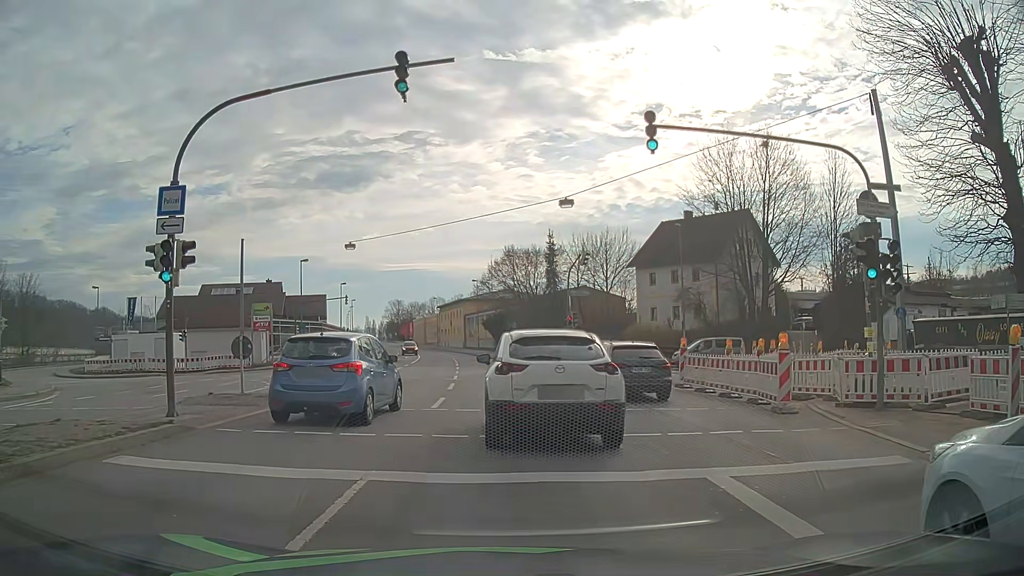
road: primary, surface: asphalt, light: Day
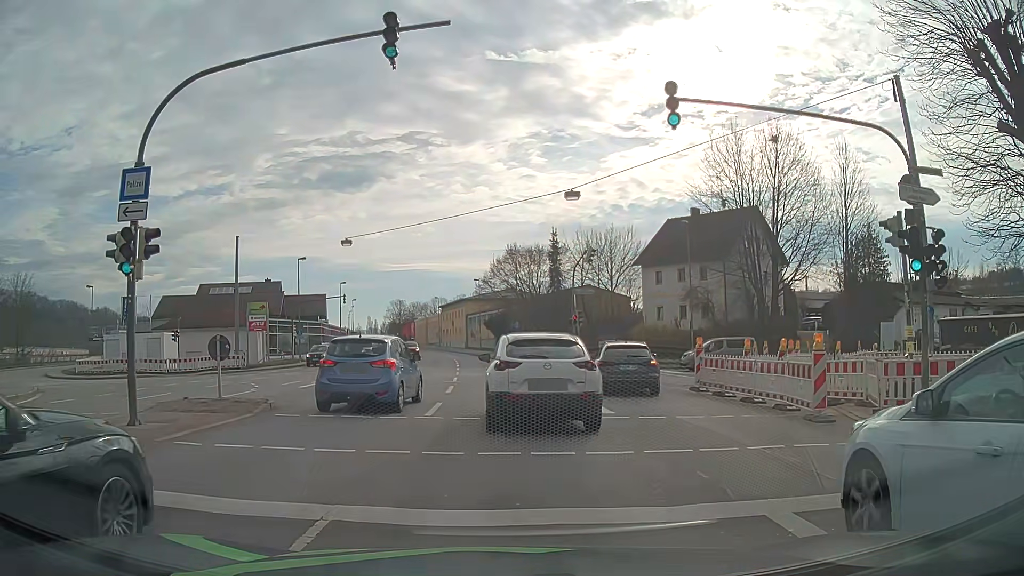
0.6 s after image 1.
(0.0, +1.7) m; -1°
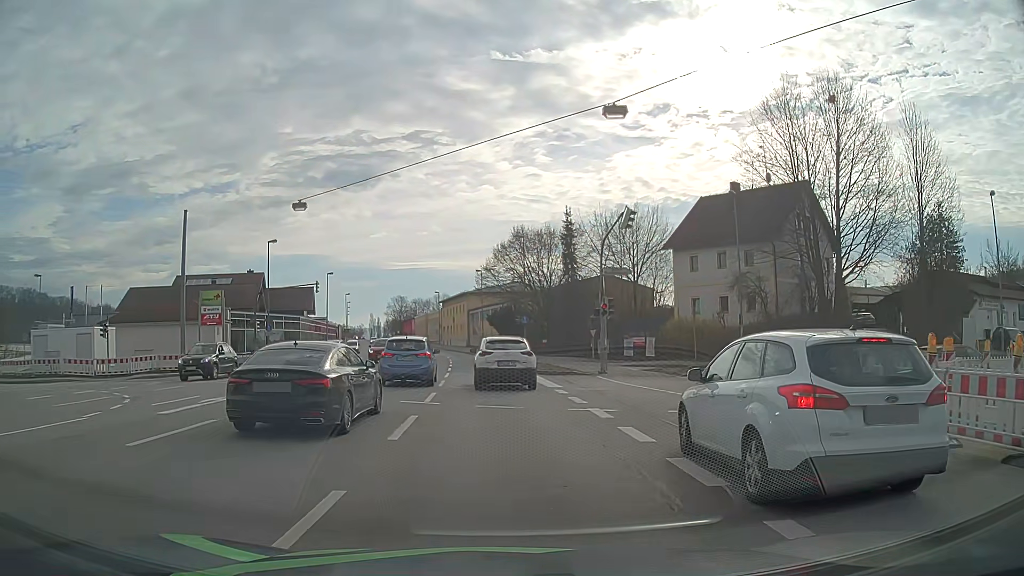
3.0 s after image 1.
(+0.2, +10.5) m; +1°
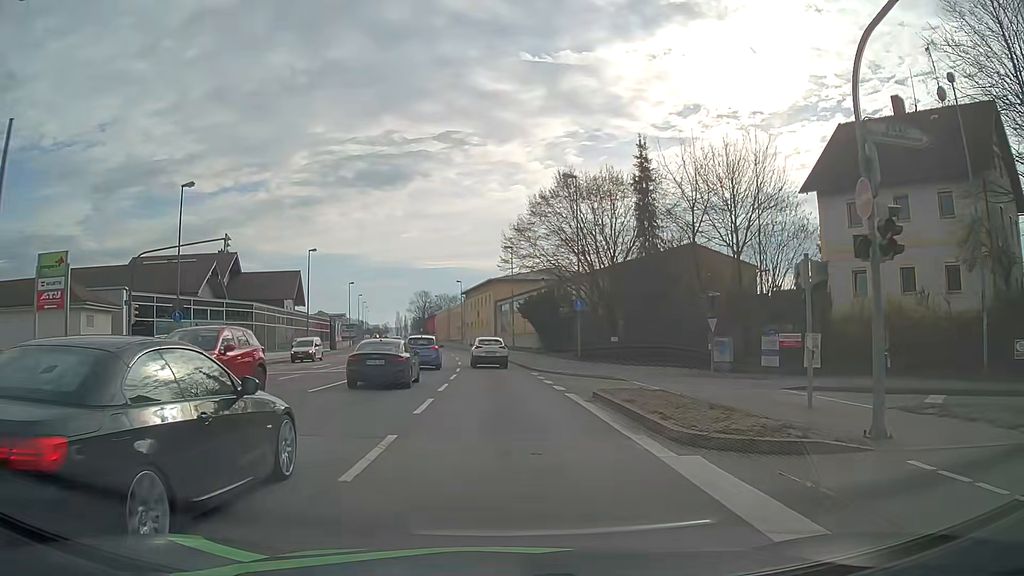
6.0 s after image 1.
(-0.7, +21.3) m; -3°
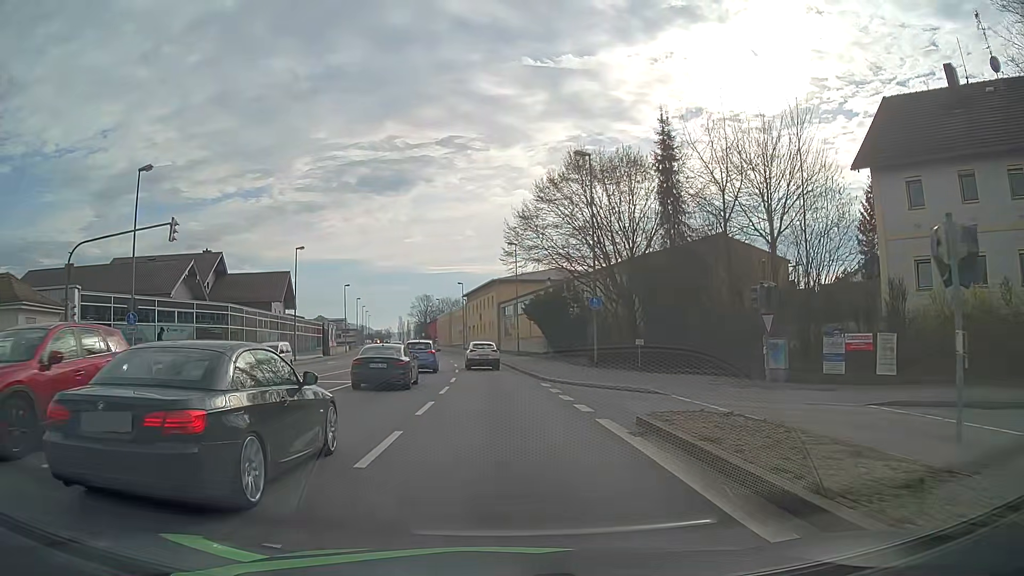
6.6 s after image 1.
(0.0, +5.3) m; -1°
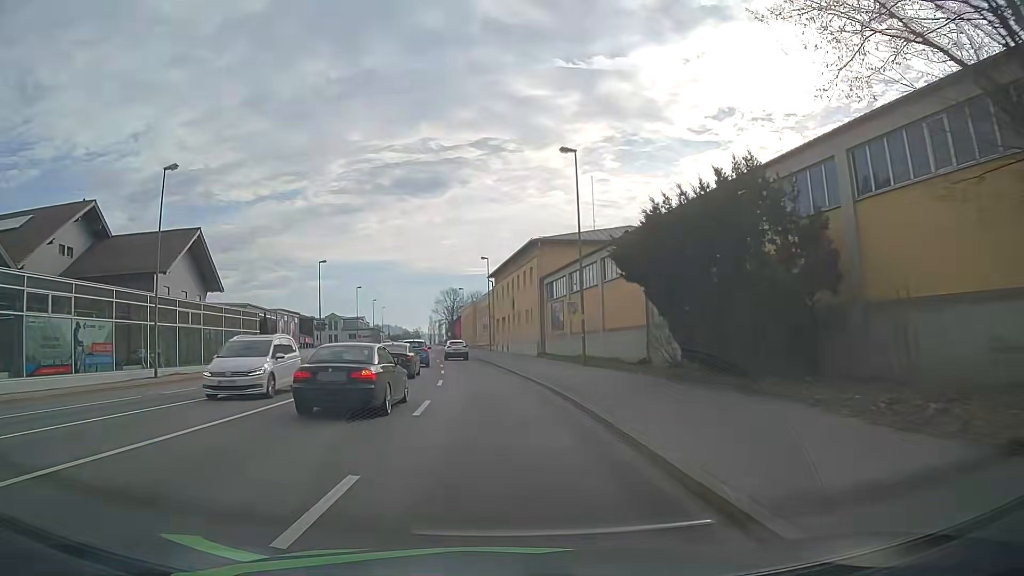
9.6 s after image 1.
(-0.8, +30.8) m; -3°
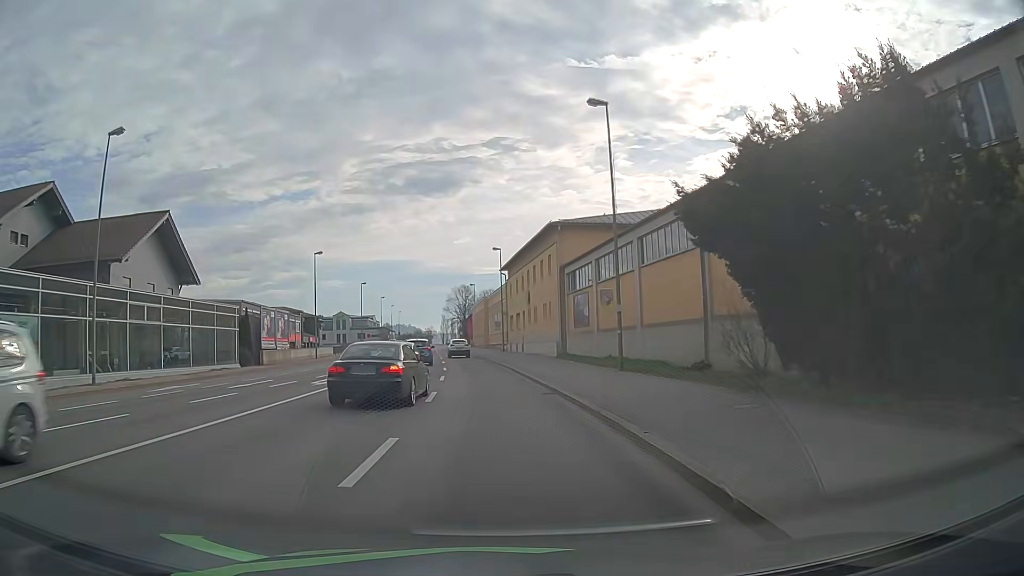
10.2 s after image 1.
(-0.1, +6.6) m; -1°
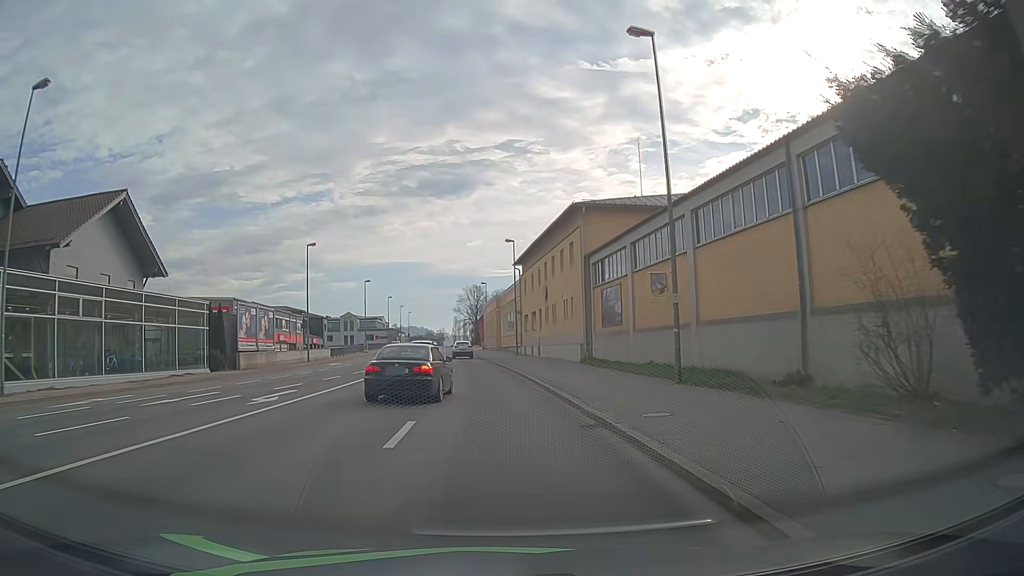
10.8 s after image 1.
(-0.1, +6.7) m; -1°
(0, +10) (0, +20) (-1, +30) (-2, +40) (-3, +50) (-4, +60) (-5, +70) (-6, +80) (-7, +90) (-8, +100) m
